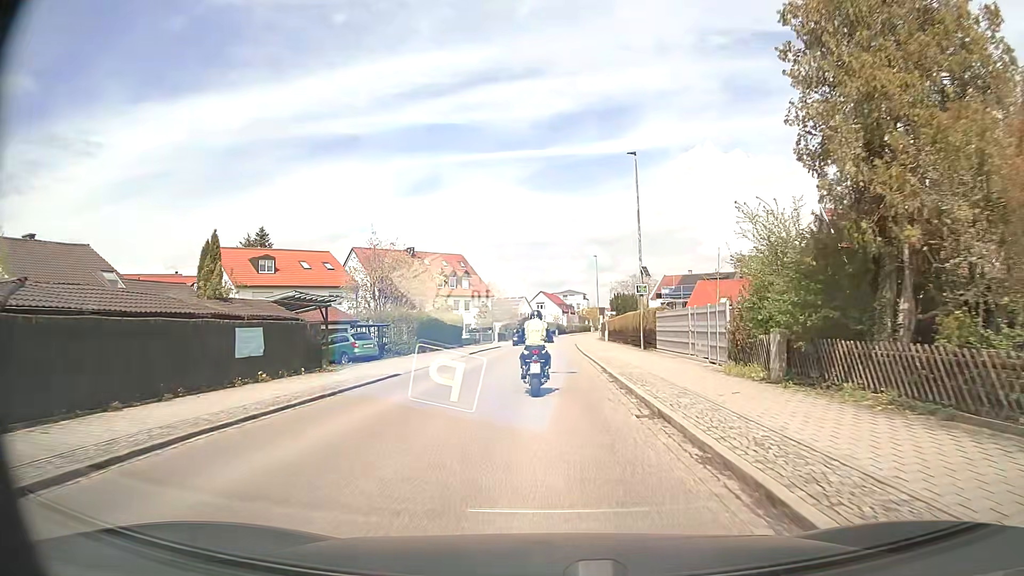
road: secondary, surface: asphalt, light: Day
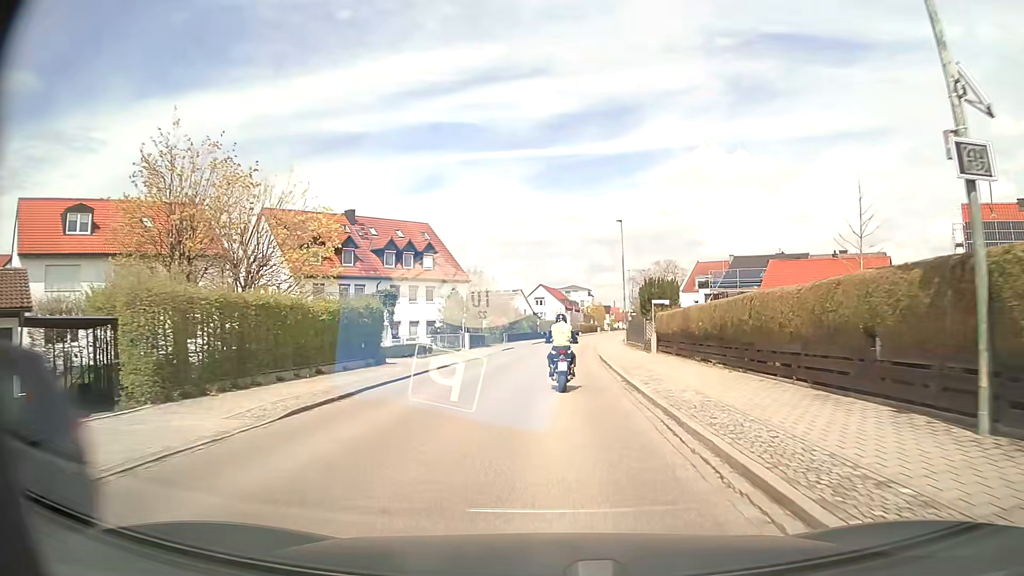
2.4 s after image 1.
(-0.1, +28.1) m; 0°
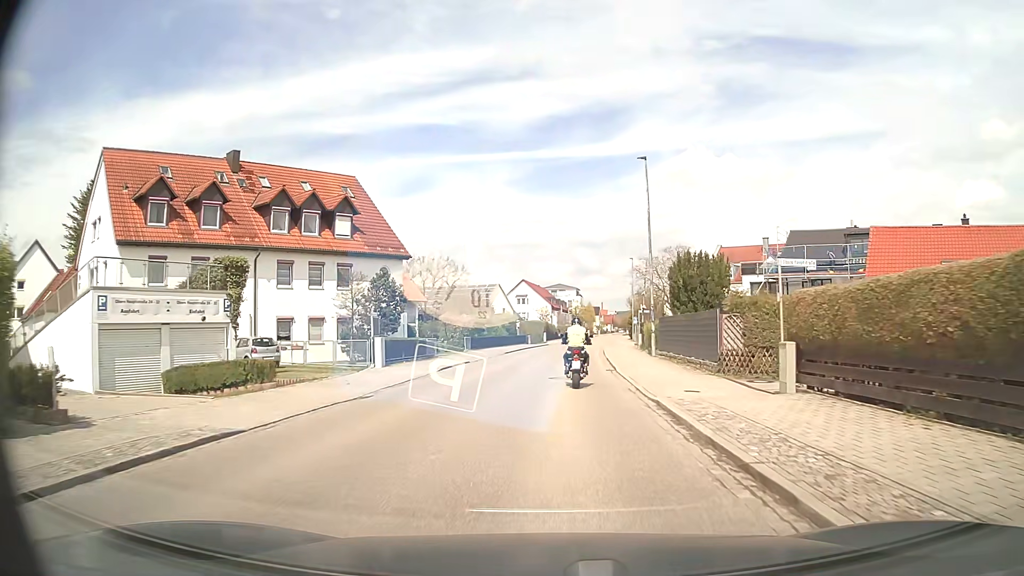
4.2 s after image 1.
(+0.2, +21.8) m; +1°
